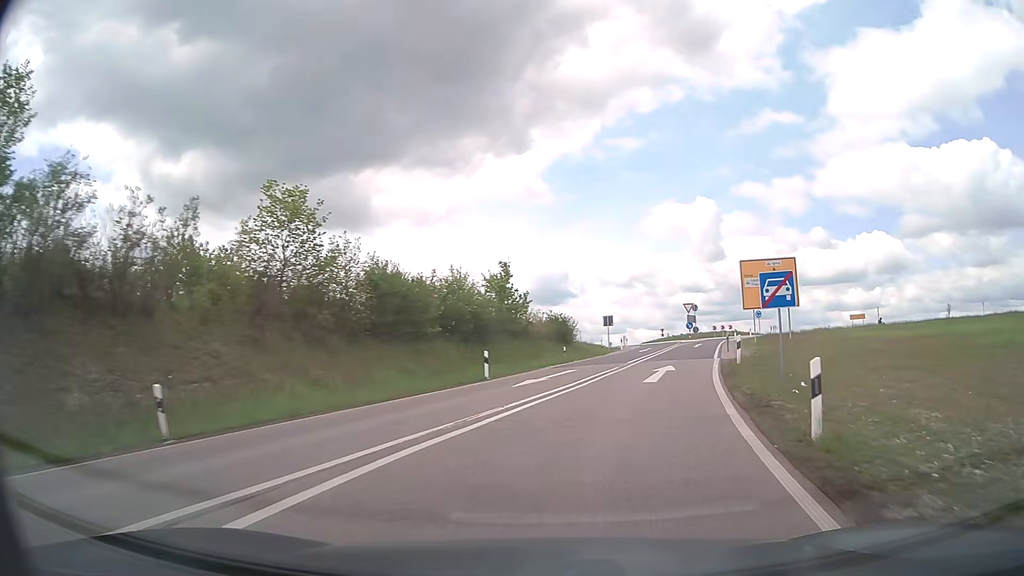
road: trunk_link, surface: asphalt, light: Day
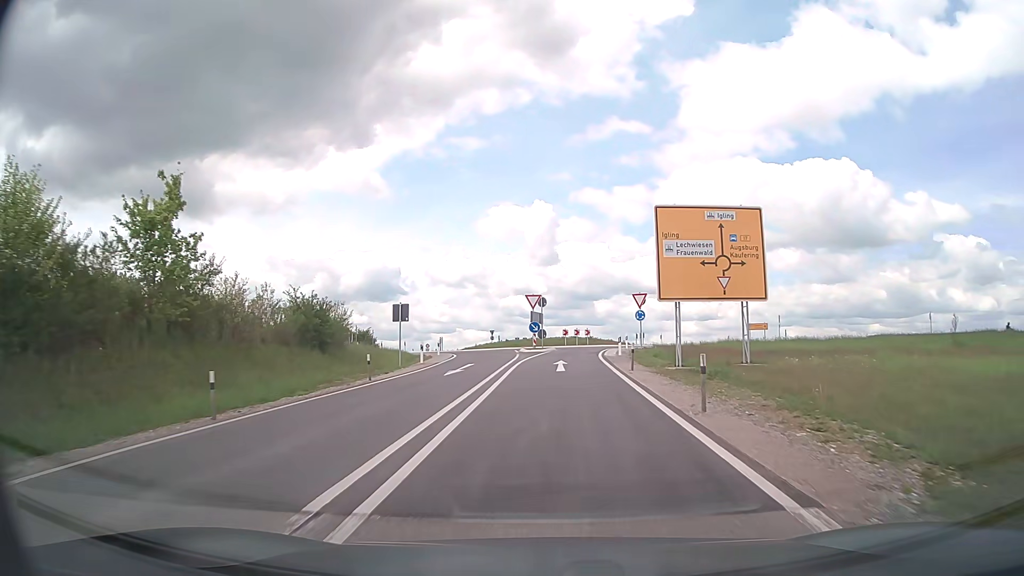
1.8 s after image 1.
(+3.7, +22.6) m; +15°
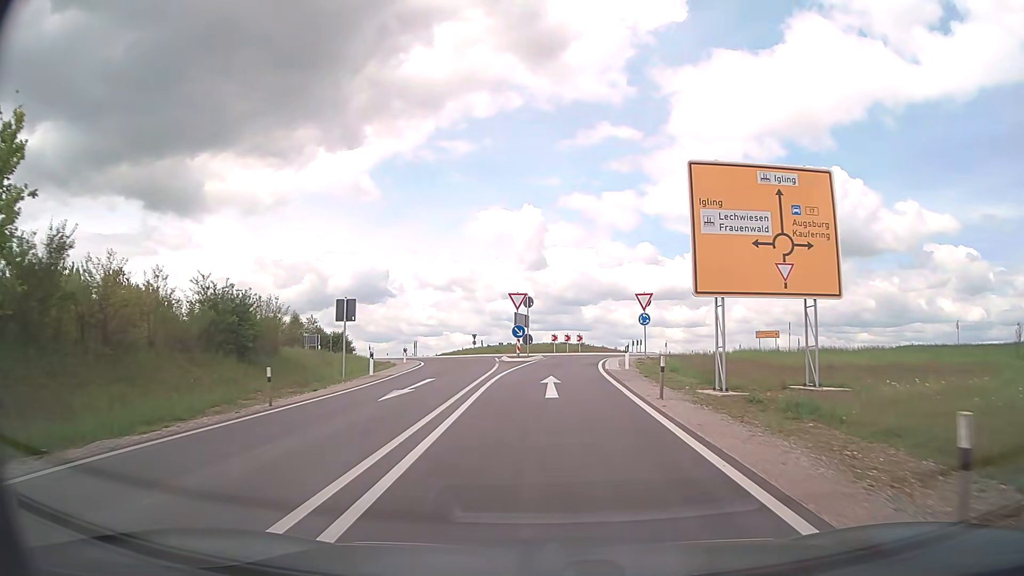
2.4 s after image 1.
(+0.1, +7.2) m; +1°
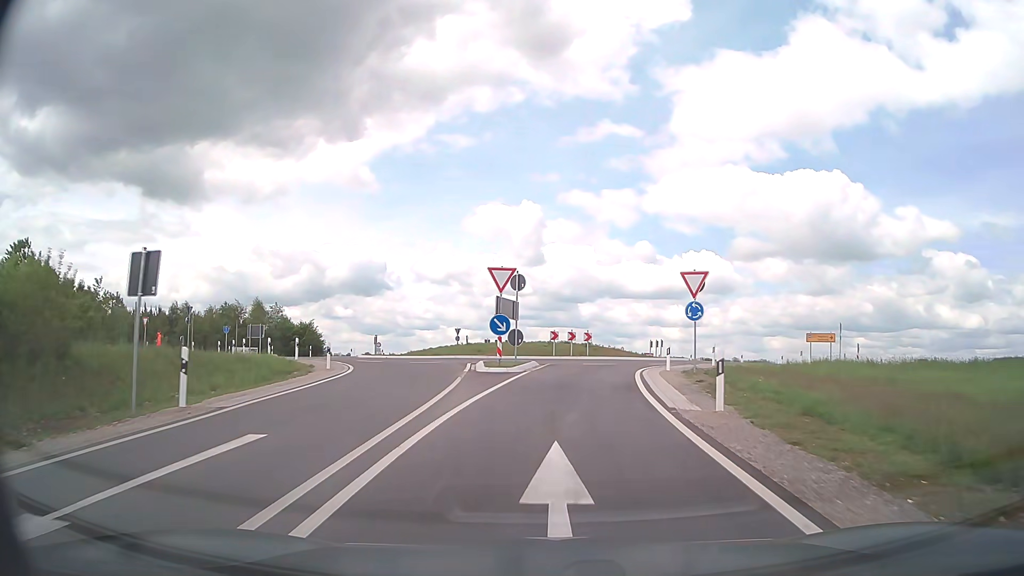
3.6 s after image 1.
(0.0, +13.3) m; 0°
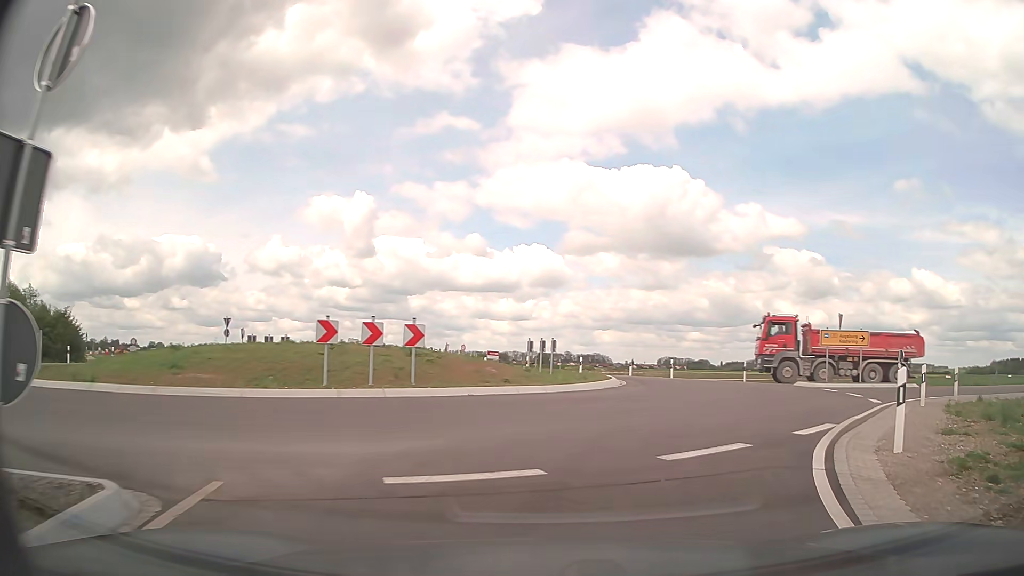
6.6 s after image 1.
(+1.3, +23.9) m; +15°
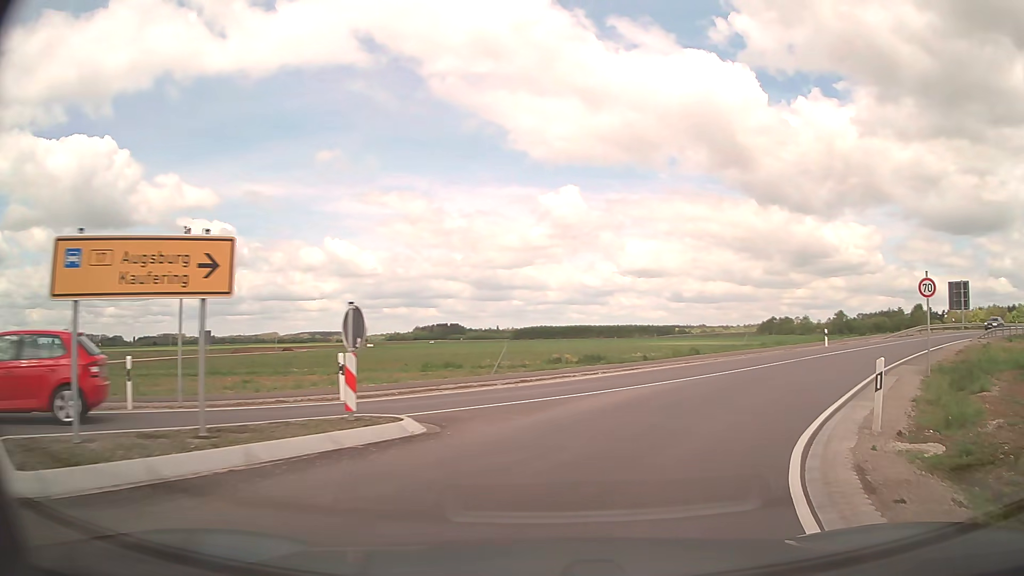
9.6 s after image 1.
(+9.5, +19.8) m; +51°
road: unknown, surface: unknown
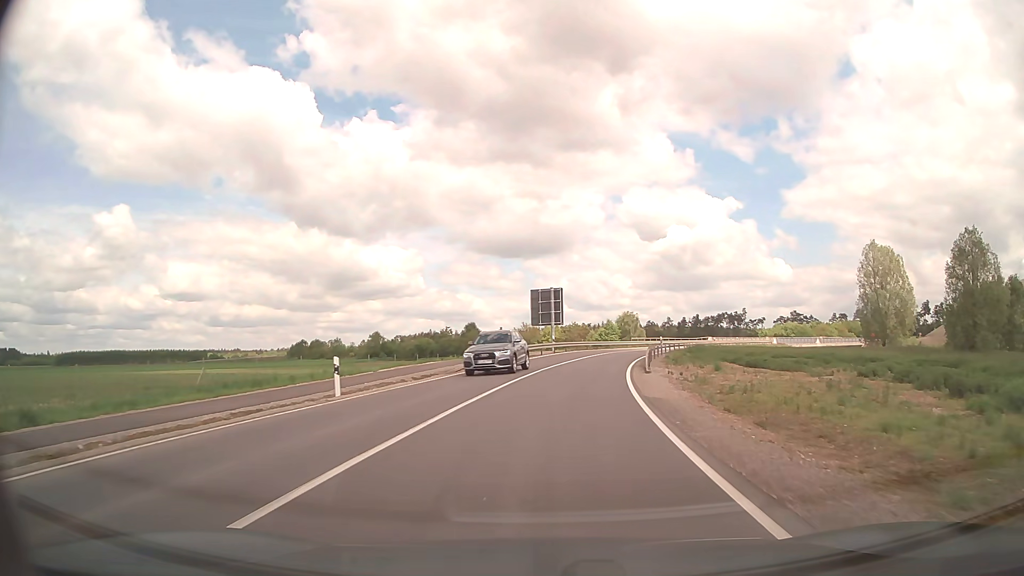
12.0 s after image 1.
(+9.3, +21.9) m; +40°
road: tertiary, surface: asphalt
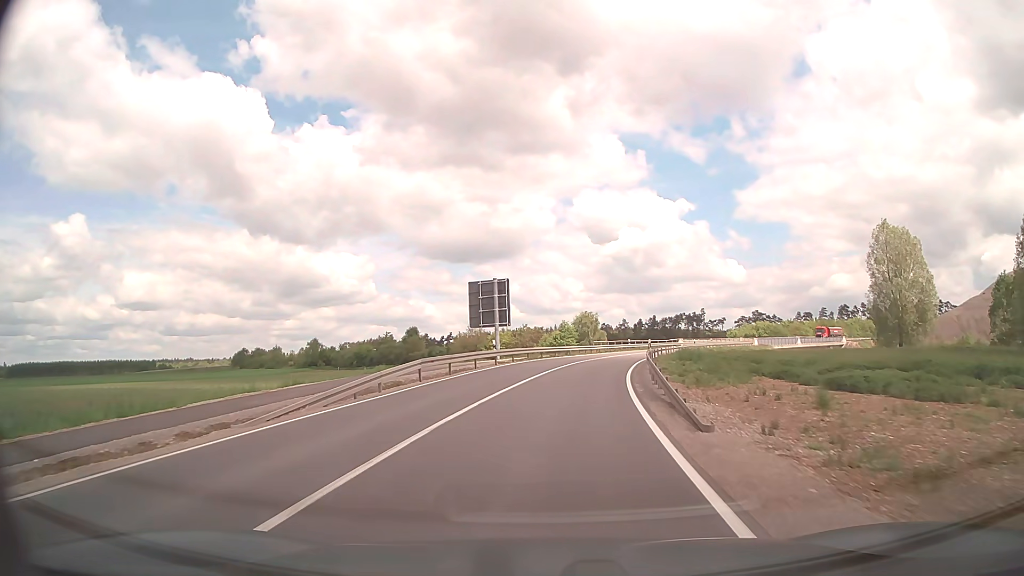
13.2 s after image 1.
(+0.6, +15.5) m; +4°
(0, +10) (+1, +20) (+2, +30) (+4, +40) (+6, +50) (+8, +59) (+12, +69) (+16, +78) (+20, +87) (+25, +96) m
